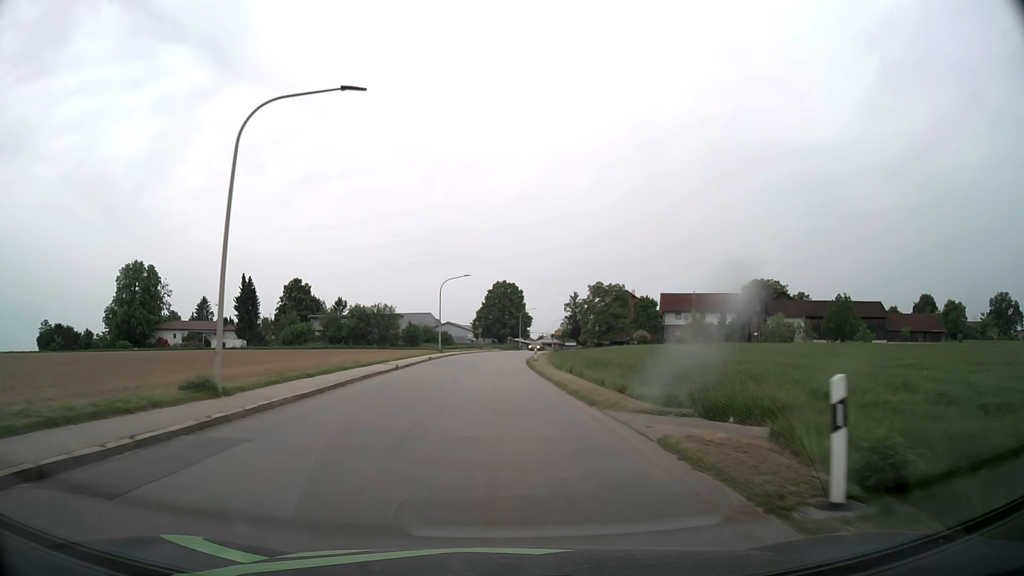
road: tertiary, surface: asphalt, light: Day
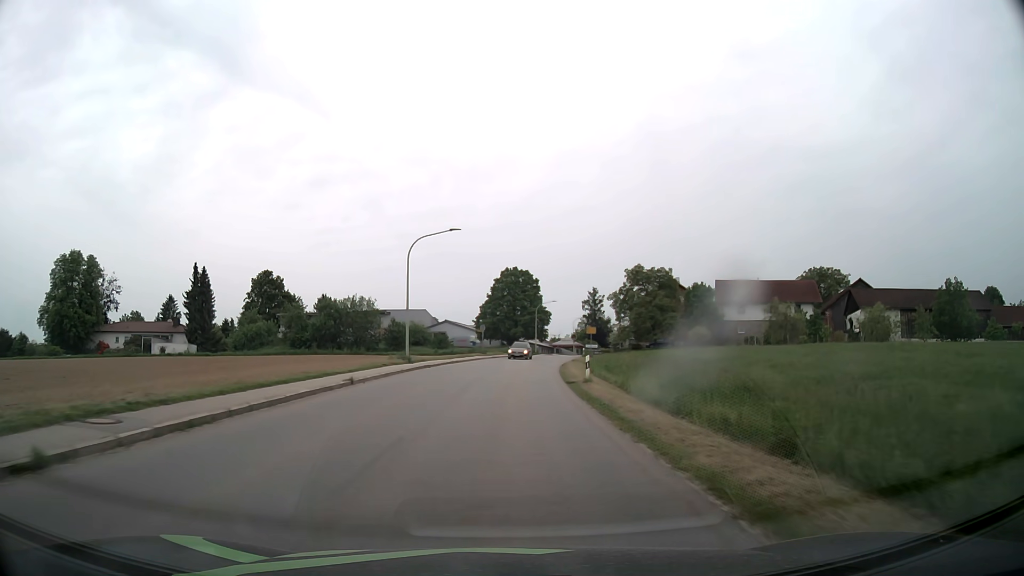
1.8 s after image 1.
(-0.4, +26.7) m; -1°
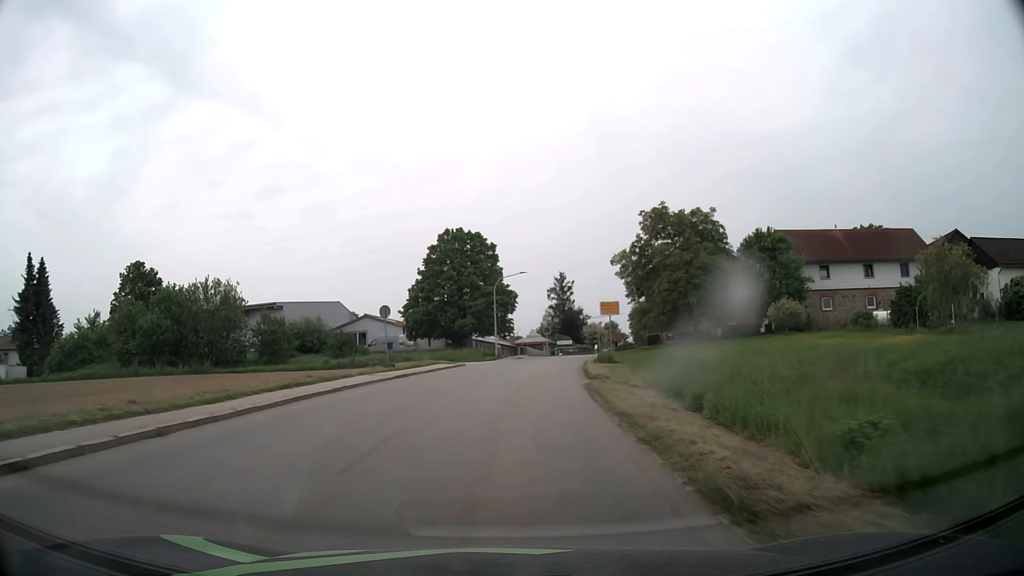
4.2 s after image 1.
(+1.1, +35.0) m; +4°
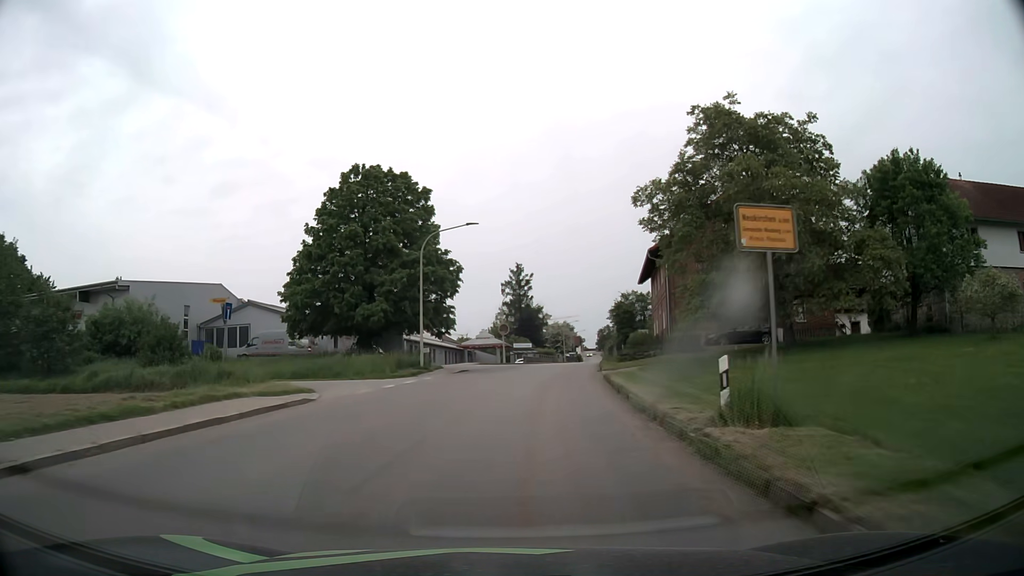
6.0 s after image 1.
(+0.7, +24.8) m; +4°
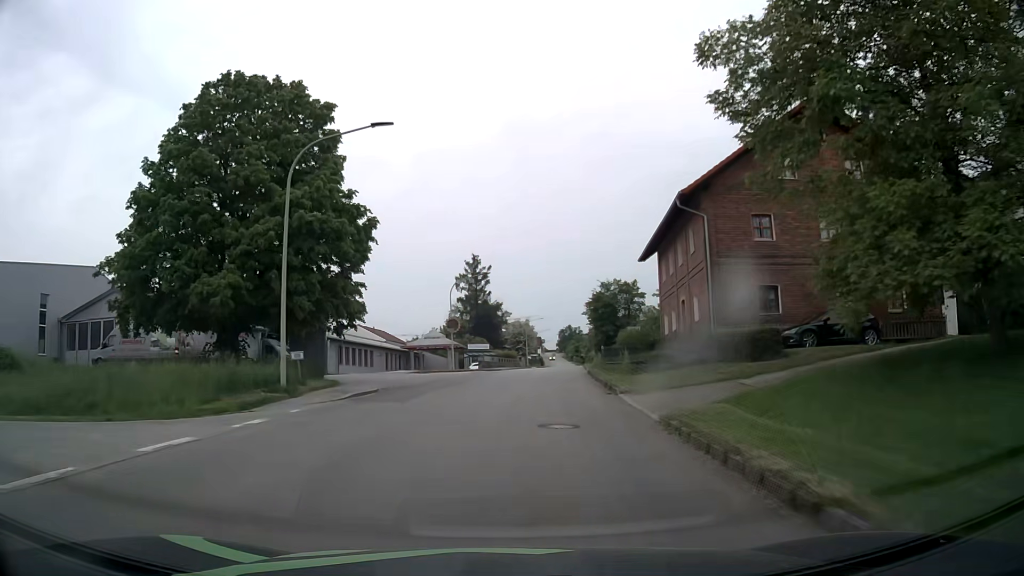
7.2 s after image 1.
(+0.7, +15.9) m; +4°
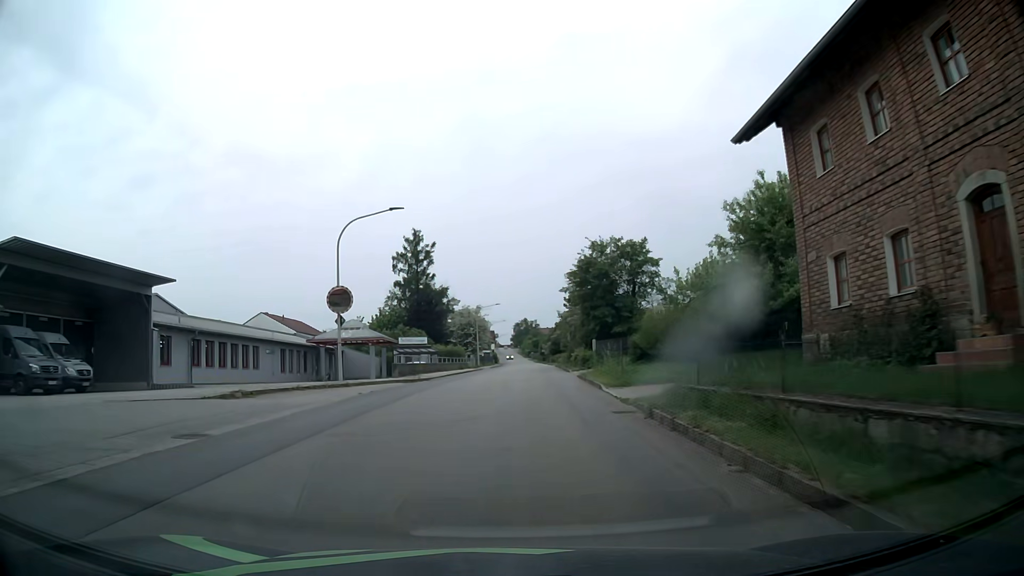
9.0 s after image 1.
(+0.8, +23.4) m; +4°
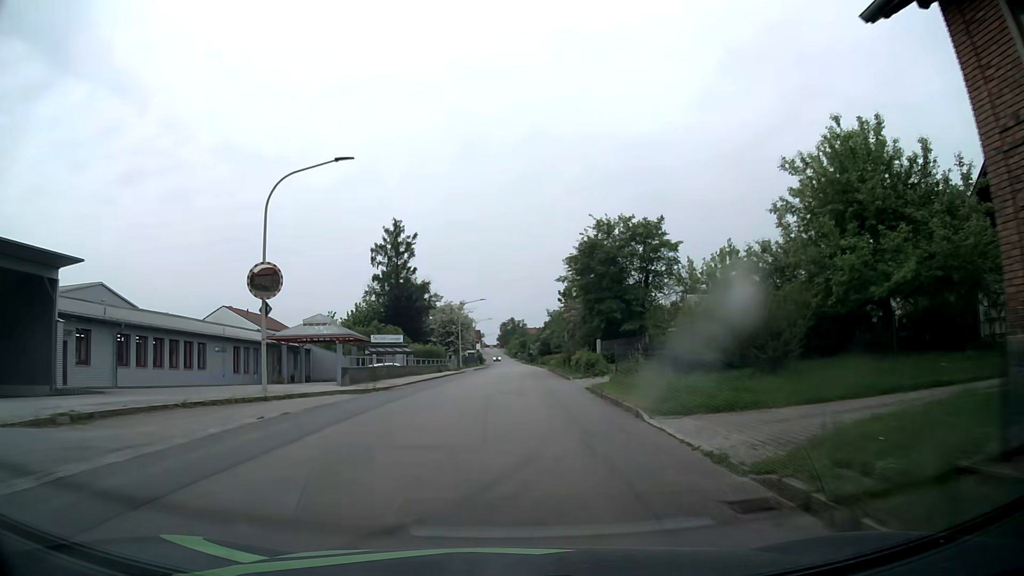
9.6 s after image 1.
(+0.1, +7.7) m; +2°
(0, +10) (0, +20) (0, +30) (+1, +40) (+1, +50) (+1, +60) (+1, +70) (+2, +80) (+2, +90) (+2, +100) m
